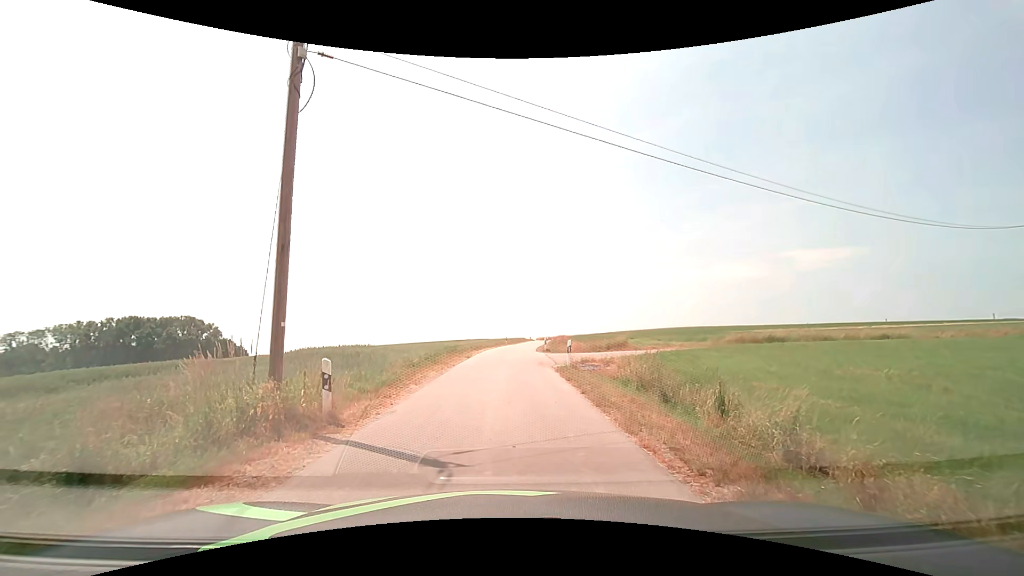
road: unclassified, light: Day
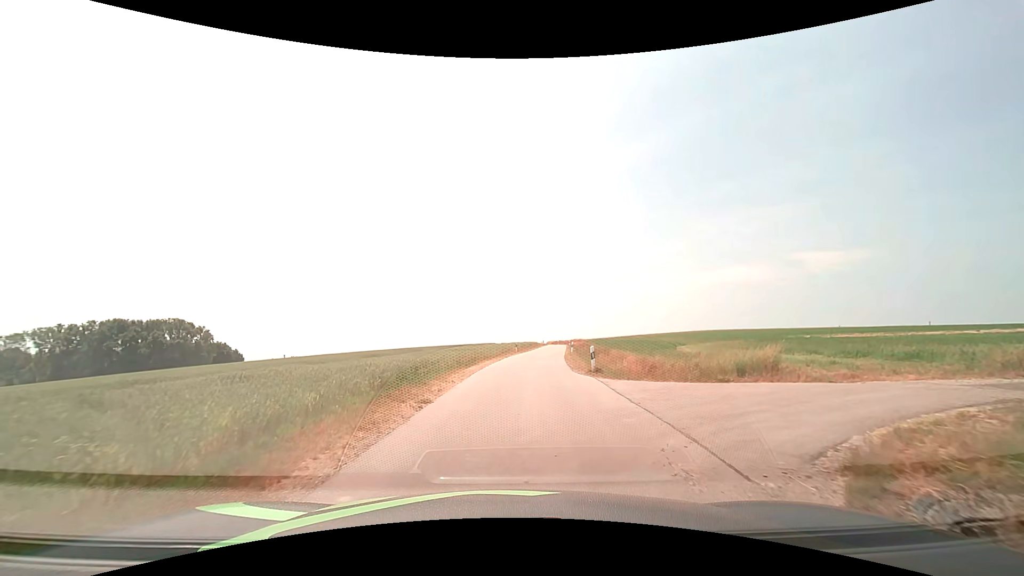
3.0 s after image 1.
(-0.2, +16.5) m; -1°
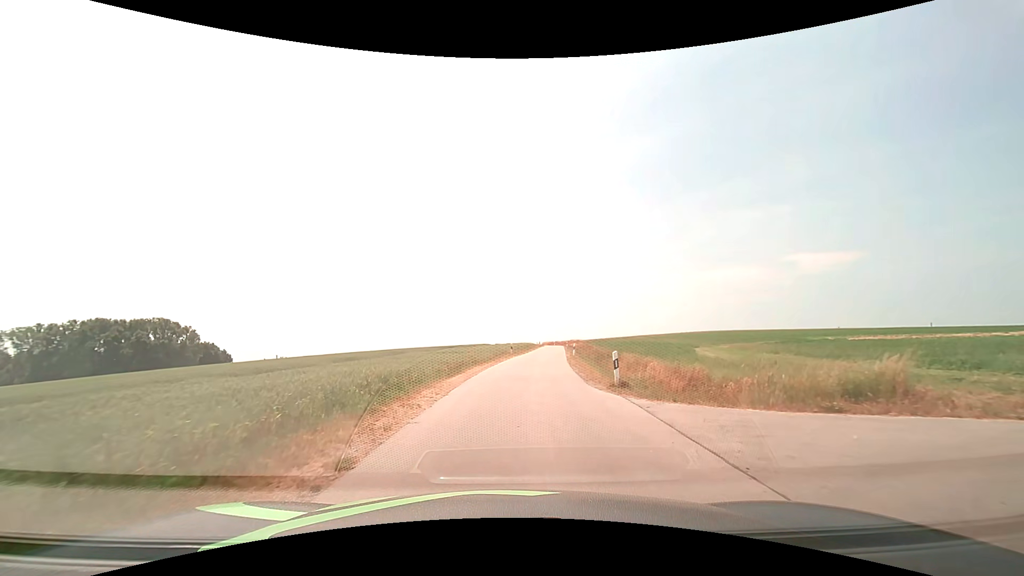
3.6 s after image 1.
(0.0, +5.0) m; +1°
(0, +10) (+1, +20) (+2, +30) (+3, +40) (+4, +50) (+5, +60) (+6, +70) (+7, +80) (+8, +90) (+9, +100) m
